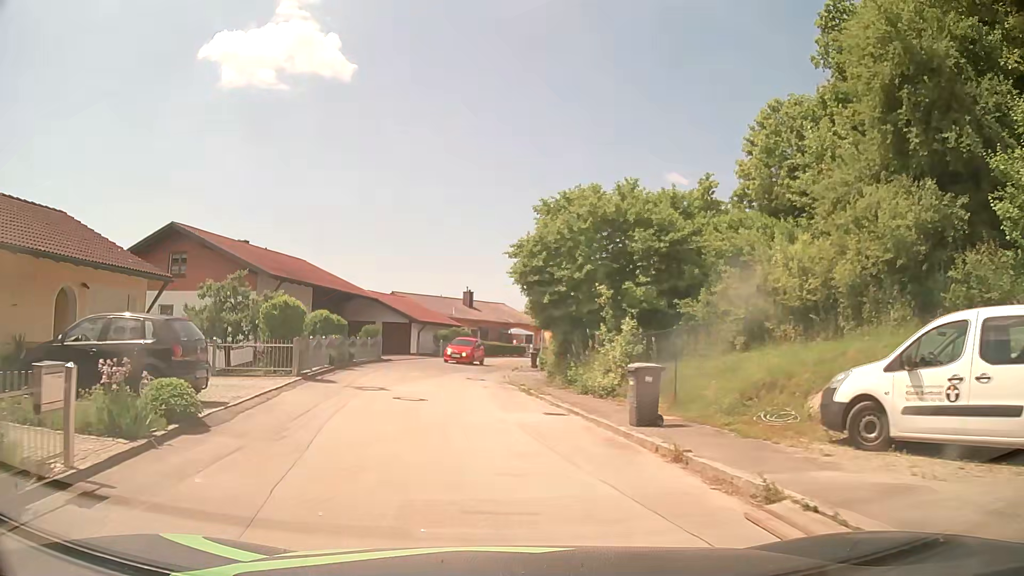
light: Day
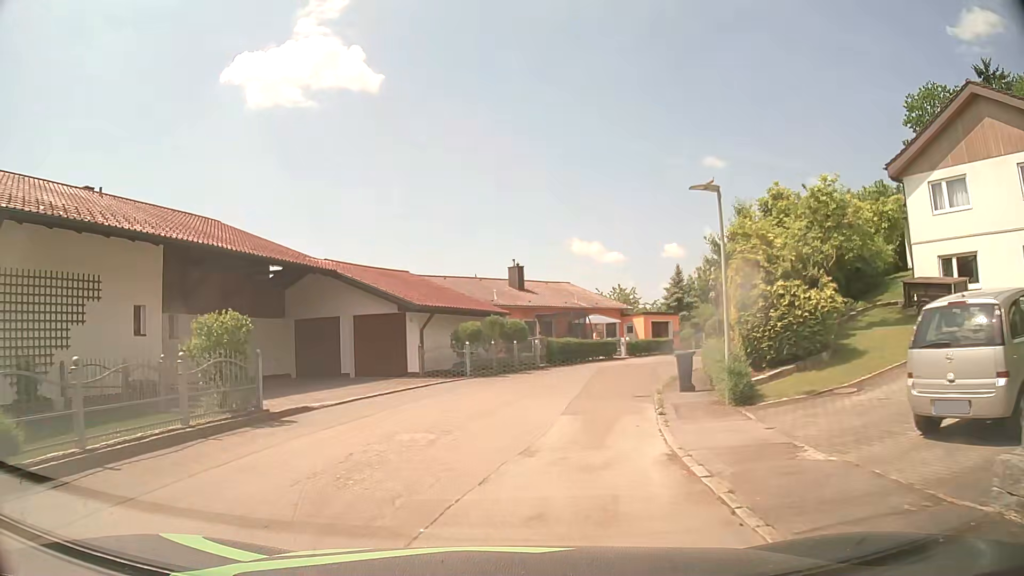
(-1.3, +22.7) m; -4°
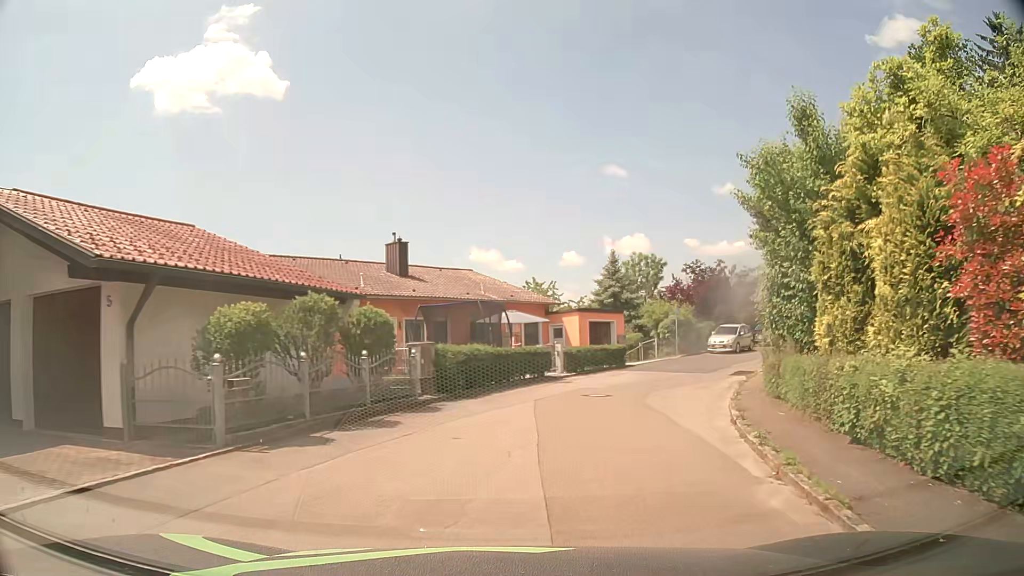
(+0.6, +13.7) m; +8°
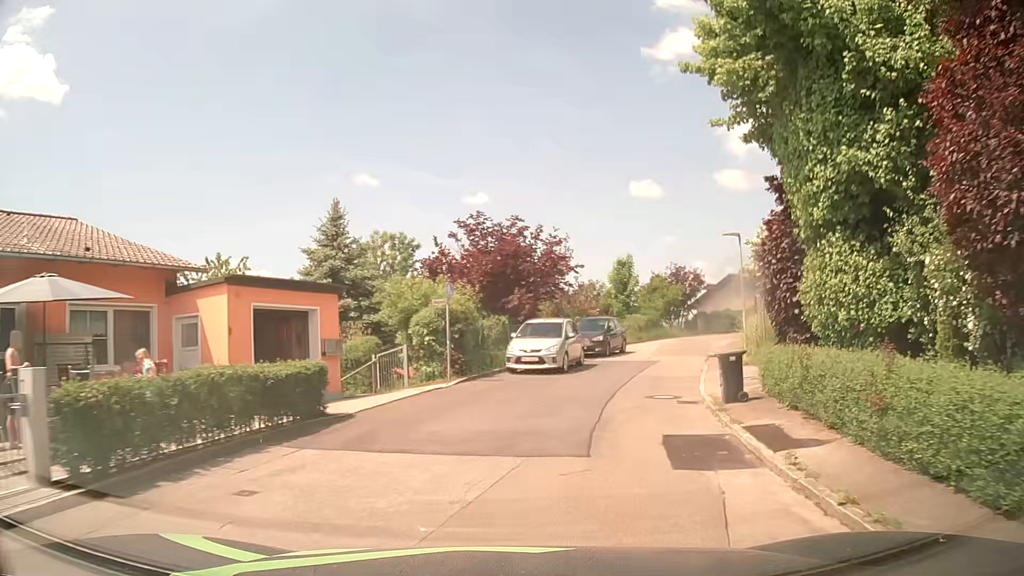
(+3.3, +18.3) m; +21°
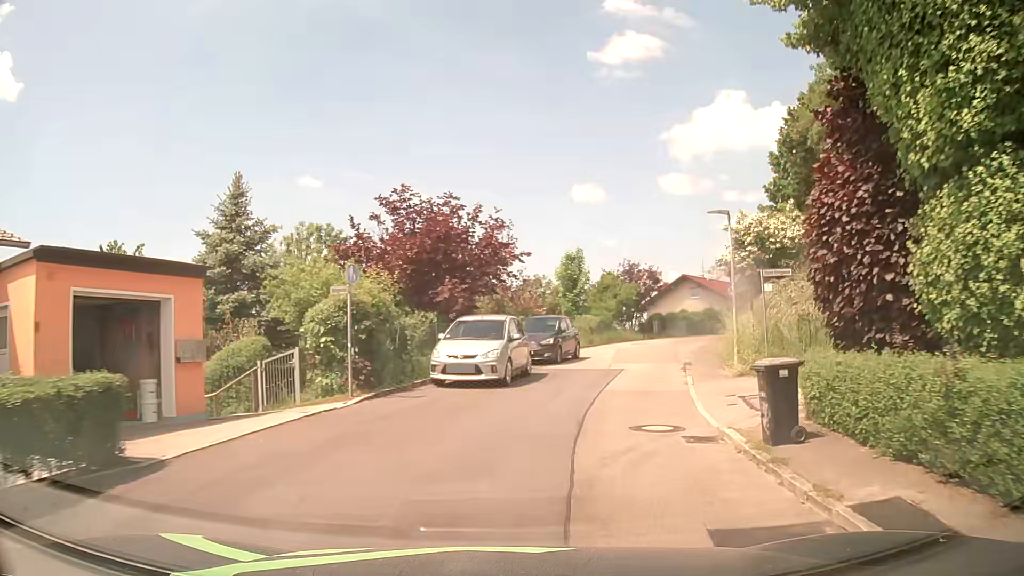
(+0.2, +4.7) m; +5°
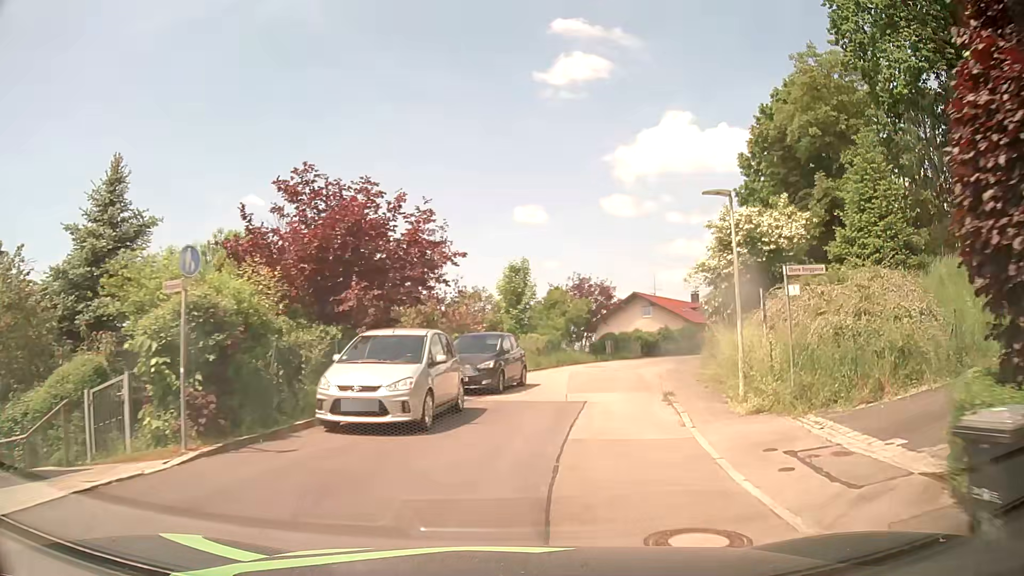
(+0.2, +4.8) m; +6°
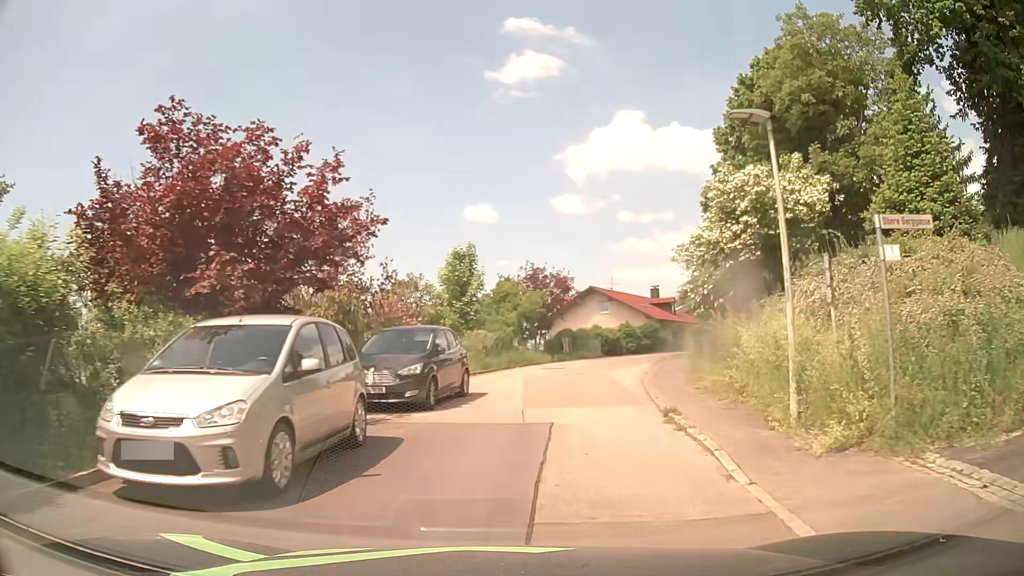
(+0.1, +4.8) m; +3°
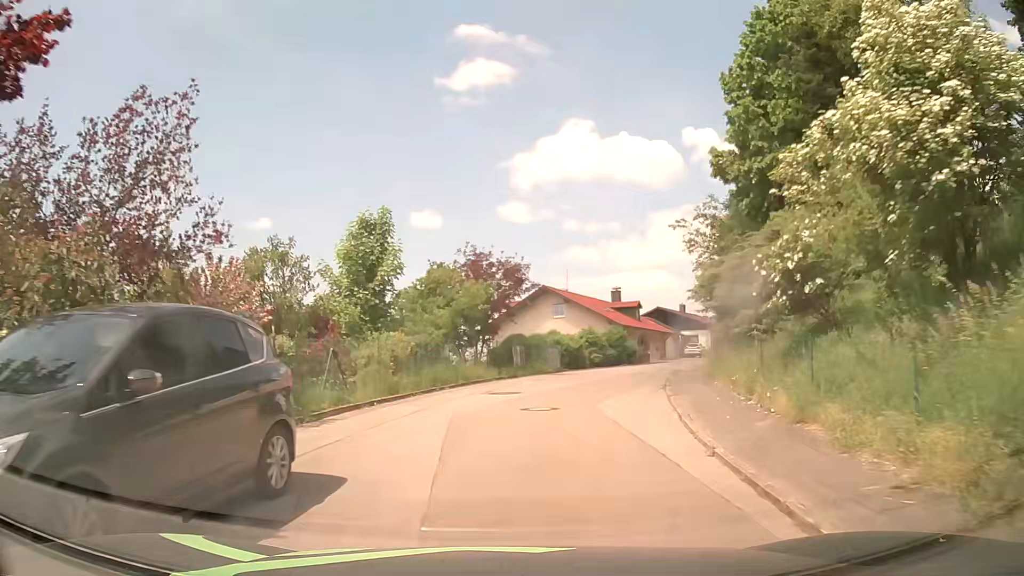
(+0.4, +9.7) m; +4°
(+1, +10) (+2, +20) (+5, +29) (+8, +39) (+13, +48) (+18, +57) (+23, +65) (+29, +73) (+36, +80) (+44, +87) m
